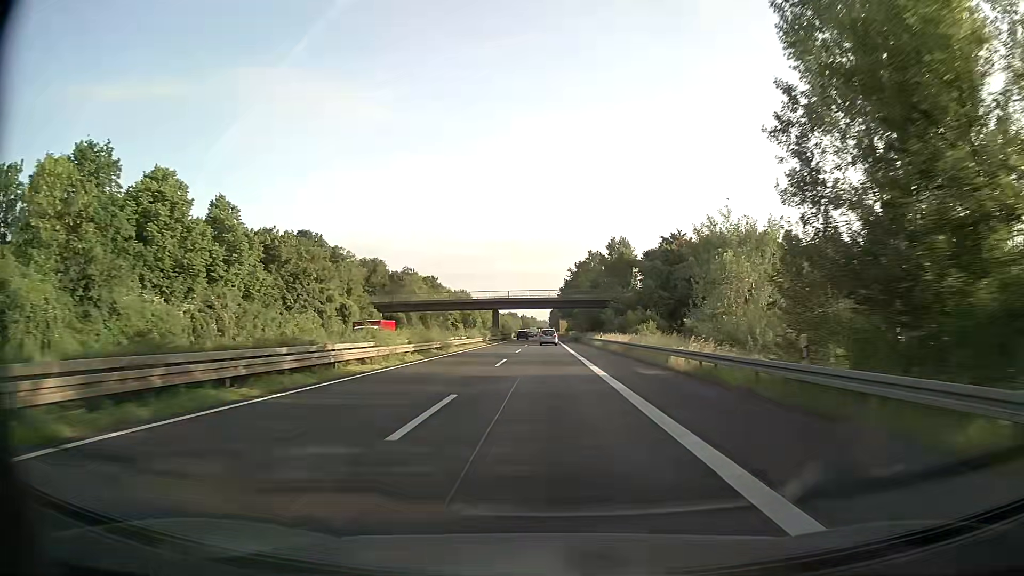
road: trunk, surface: asphalt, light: Day
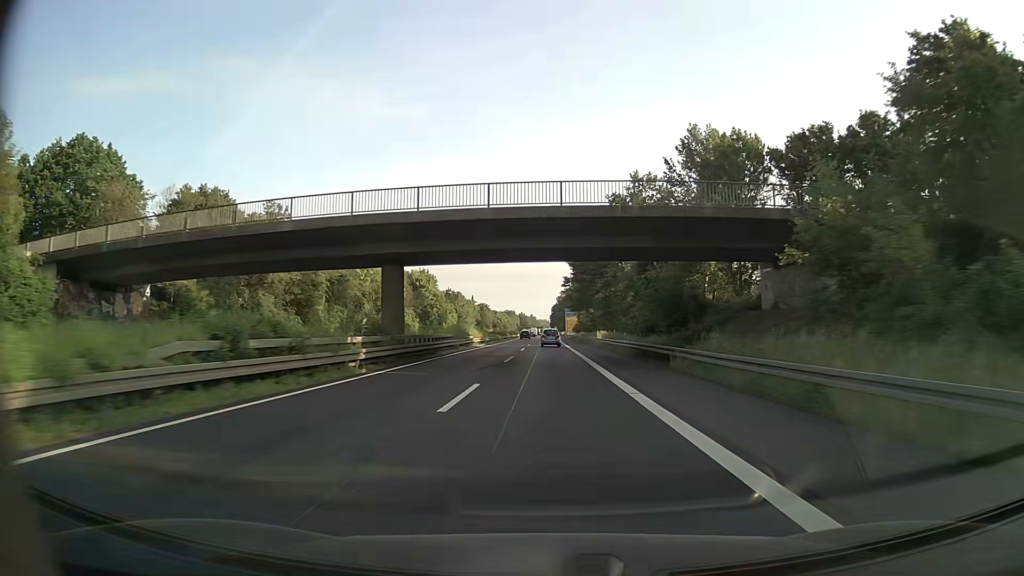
(+0.1, +69.1) m; 0°
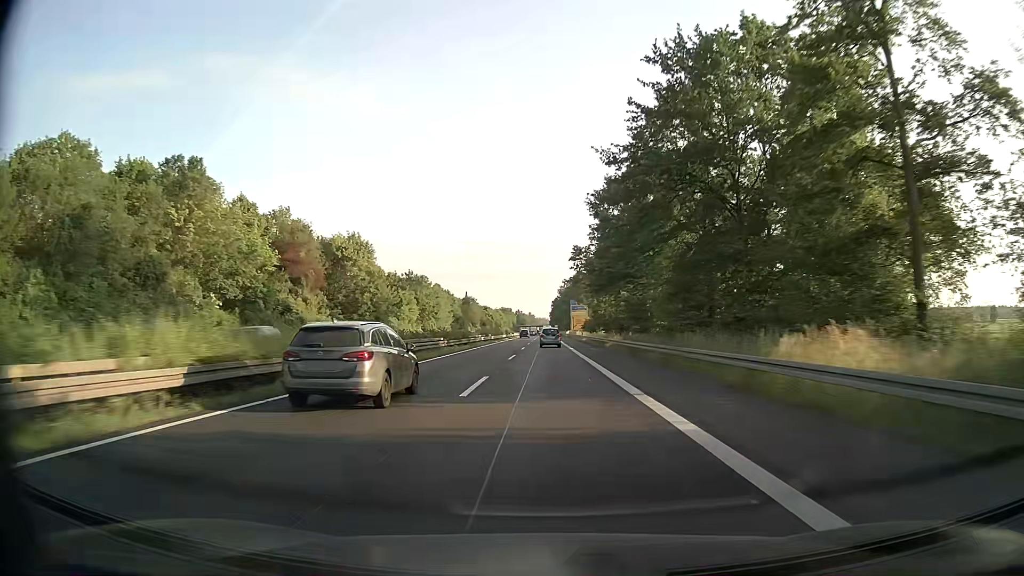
(0.0, +51.7) m; 0°
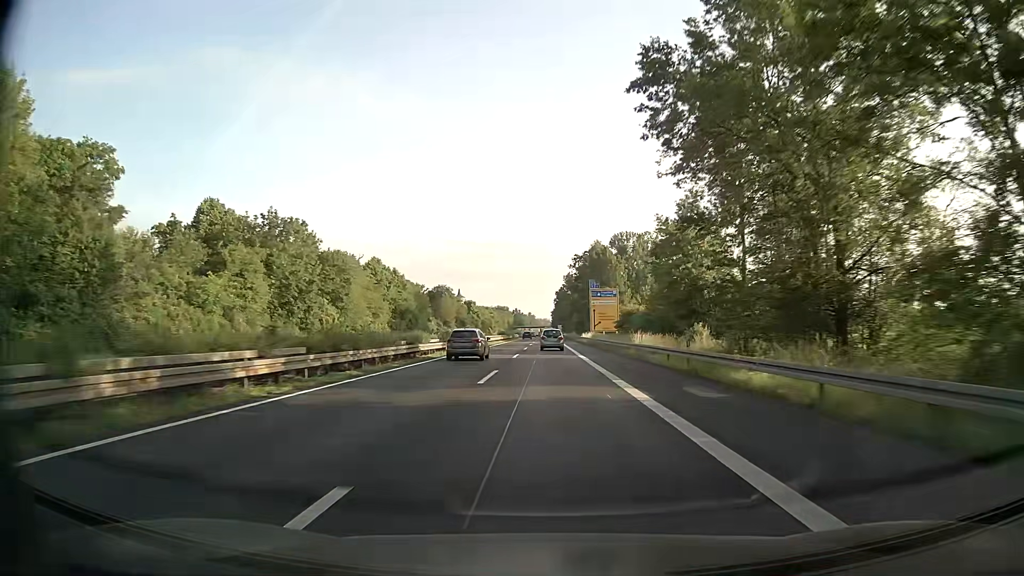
(-0.2, +68.2) m; 0°
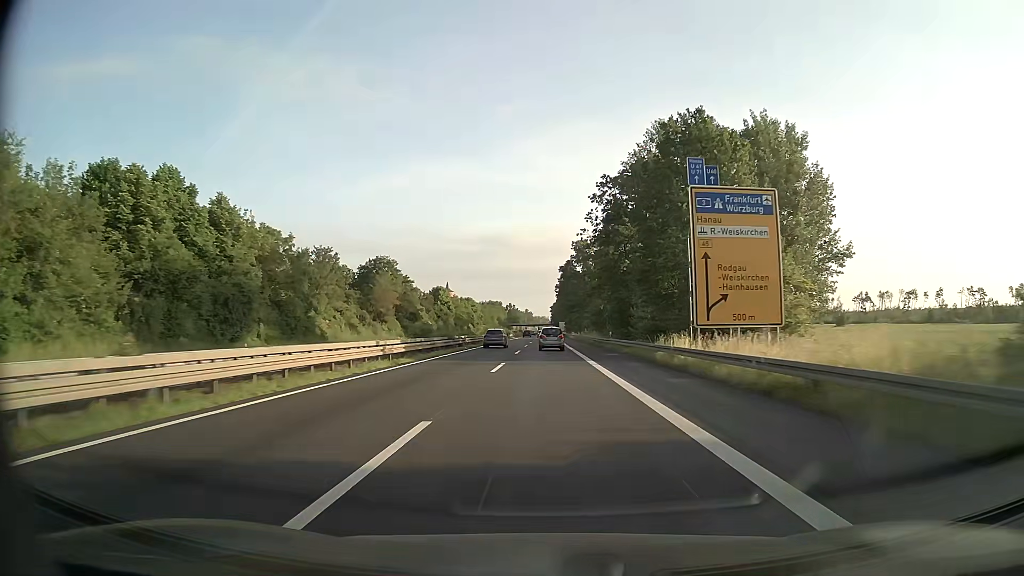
(+0.3, +67.9) m; 0°
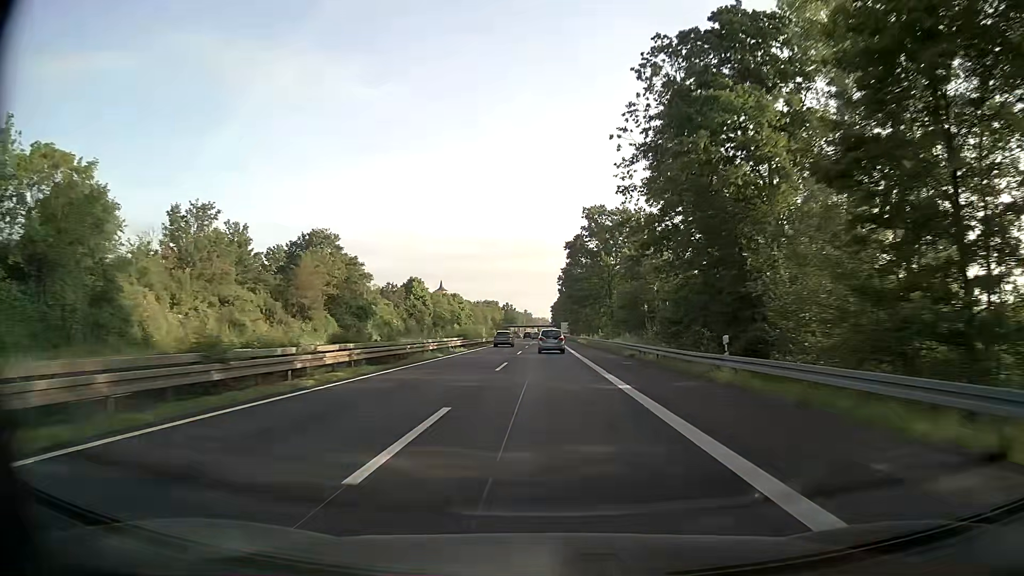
(0.0, +33.9) m; 0°
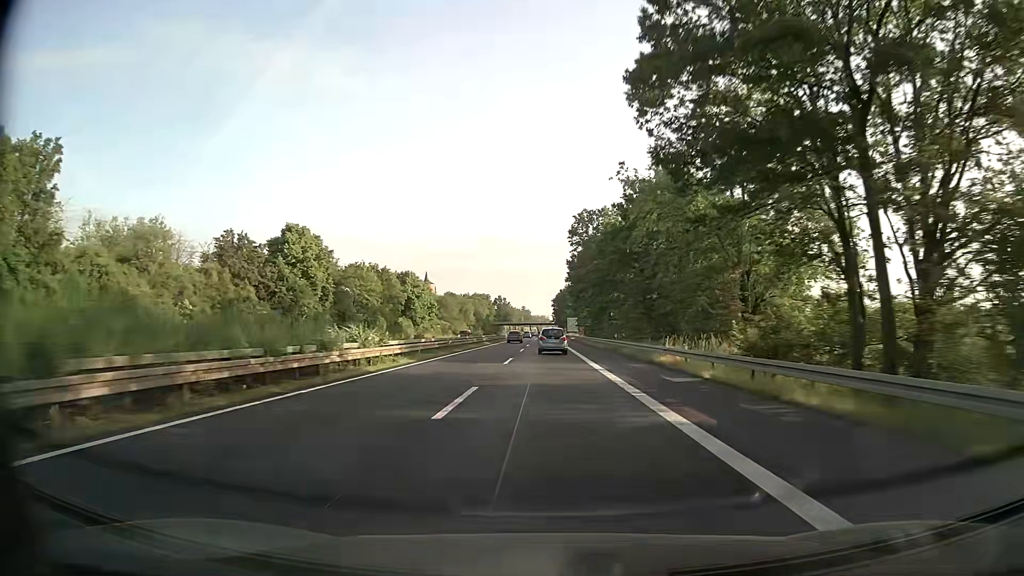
(-0.1, +67.9) m; 0°
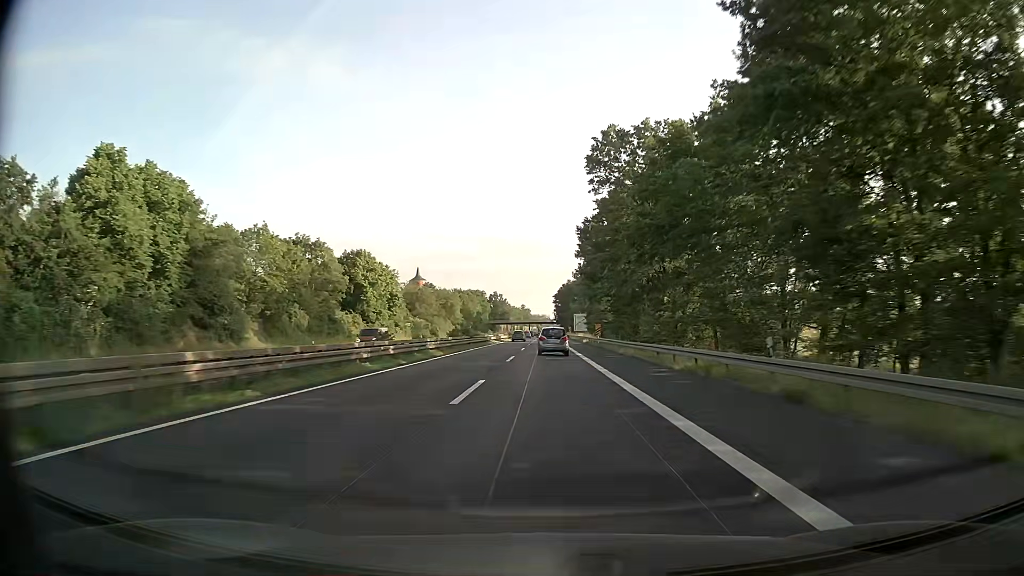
(-0.1, +34.1) m; 0°
(0, +10) (0, +20) (0, +30) (0, +40) (0, +50) (0, +60) (0, +70) (0, +80) (0, +90) (0, +100) m
